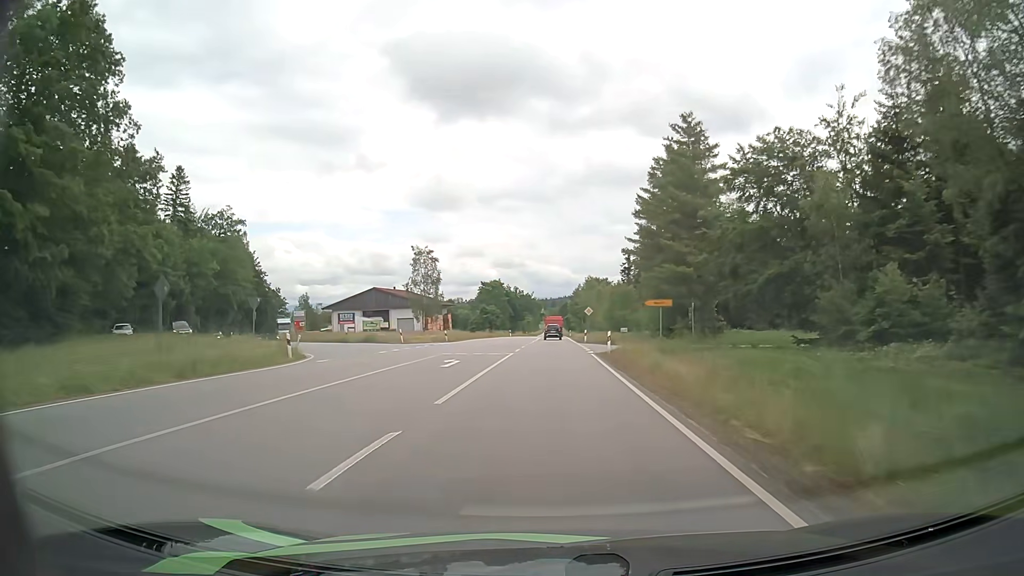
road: secondary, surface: asphalt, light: Day
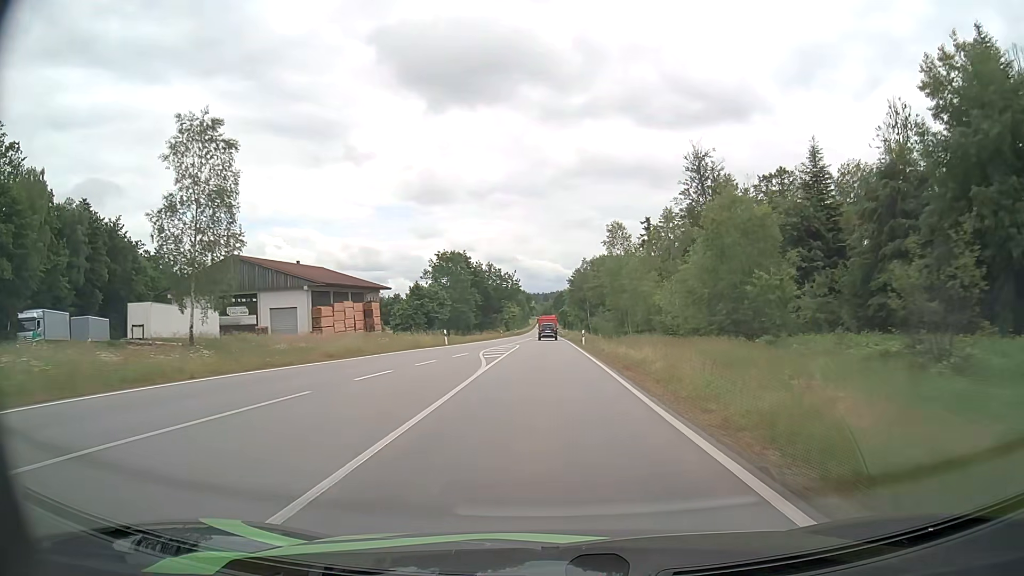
(+0.5, +60.2) m; +1°
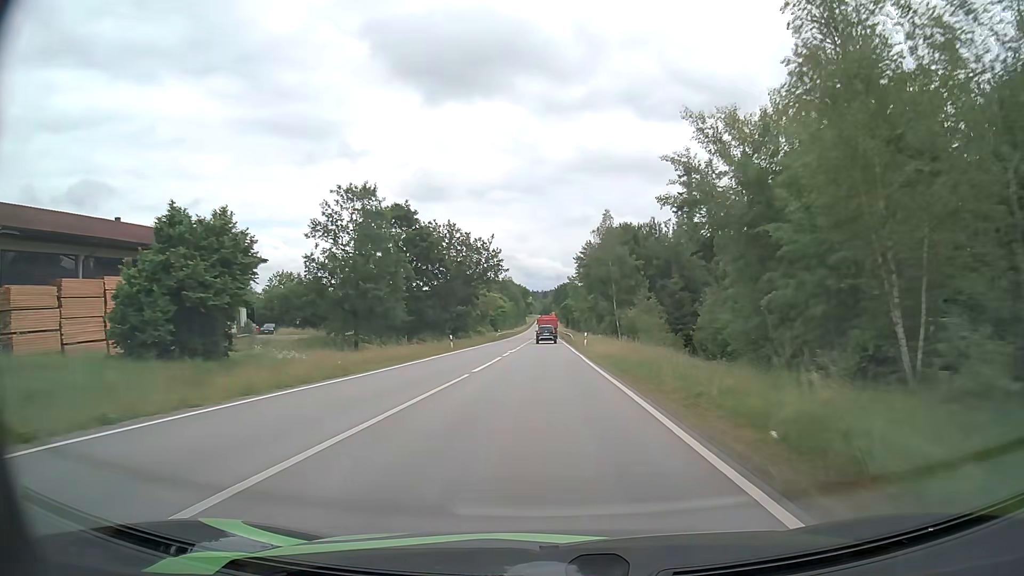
(0.0, +48.8) m; 0°
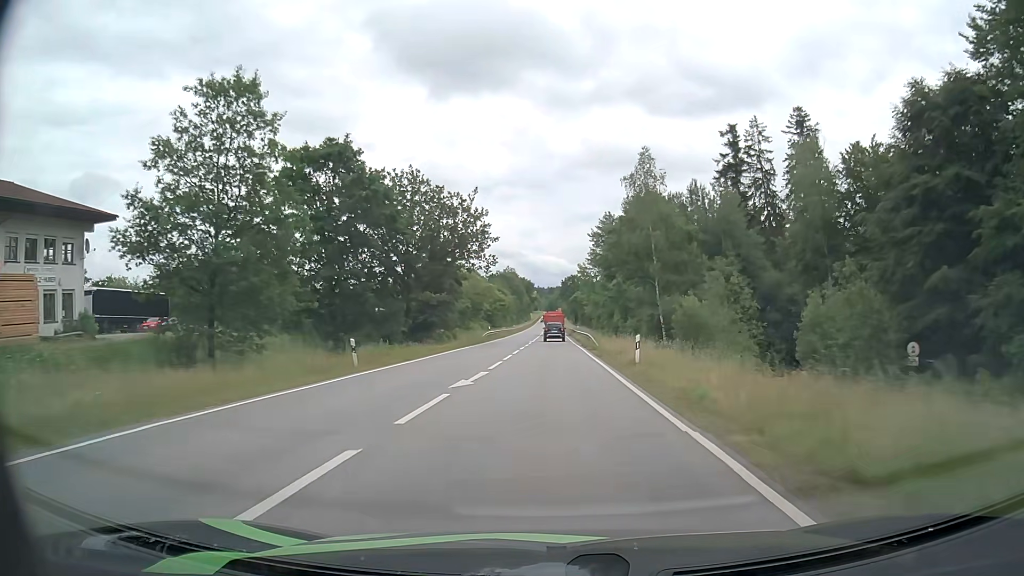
(-0.2, +24.6) m; -1°
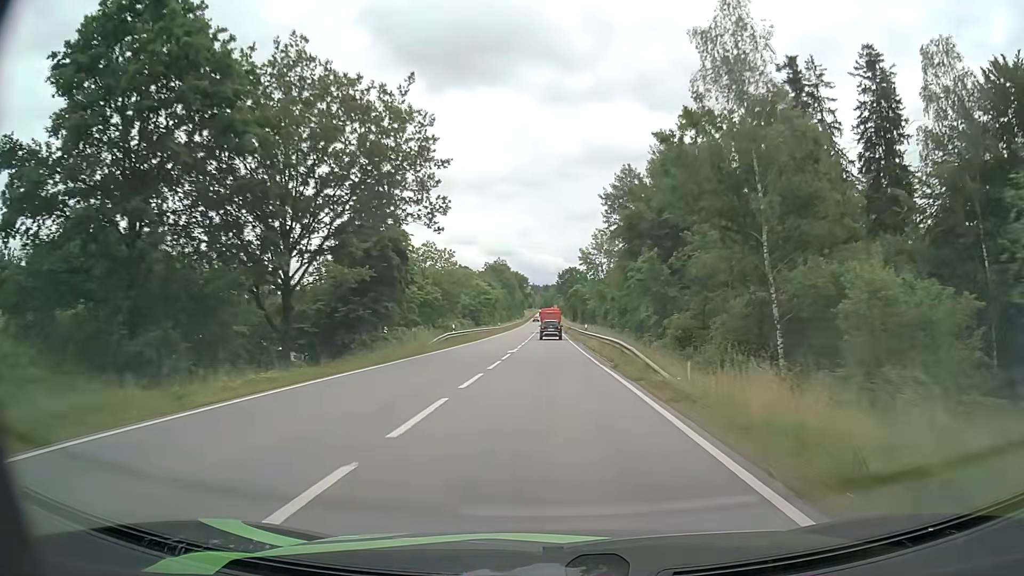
(+0.2, +24.8) m; +1°
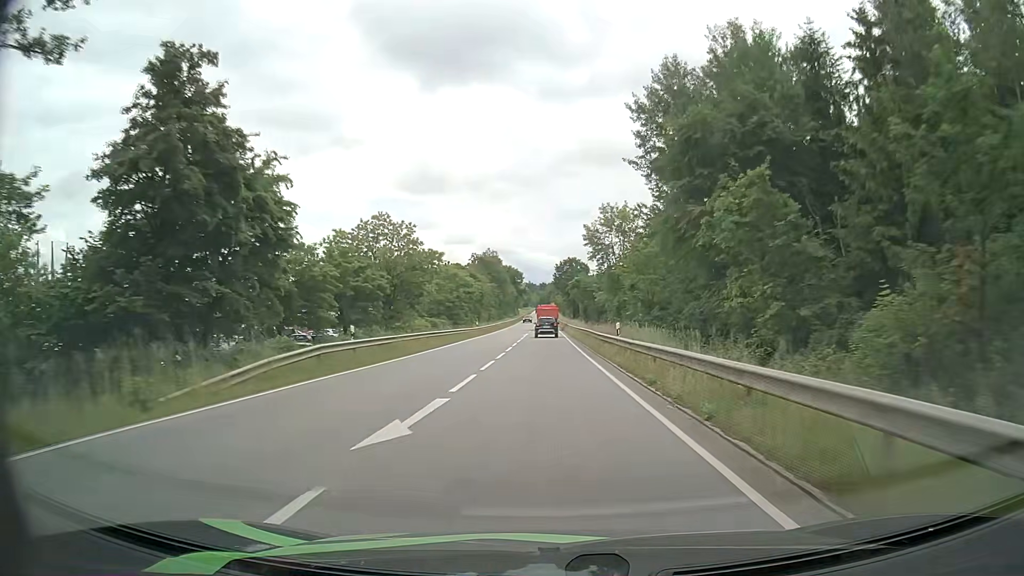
(+0.1, +25.0) m; 0°
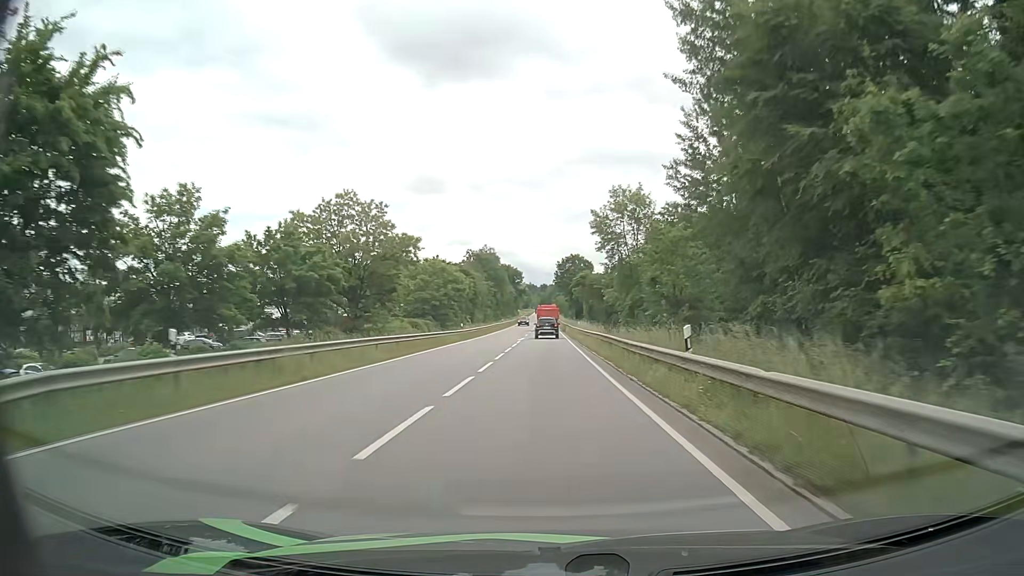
(+0.1, +12.5) m; 0°
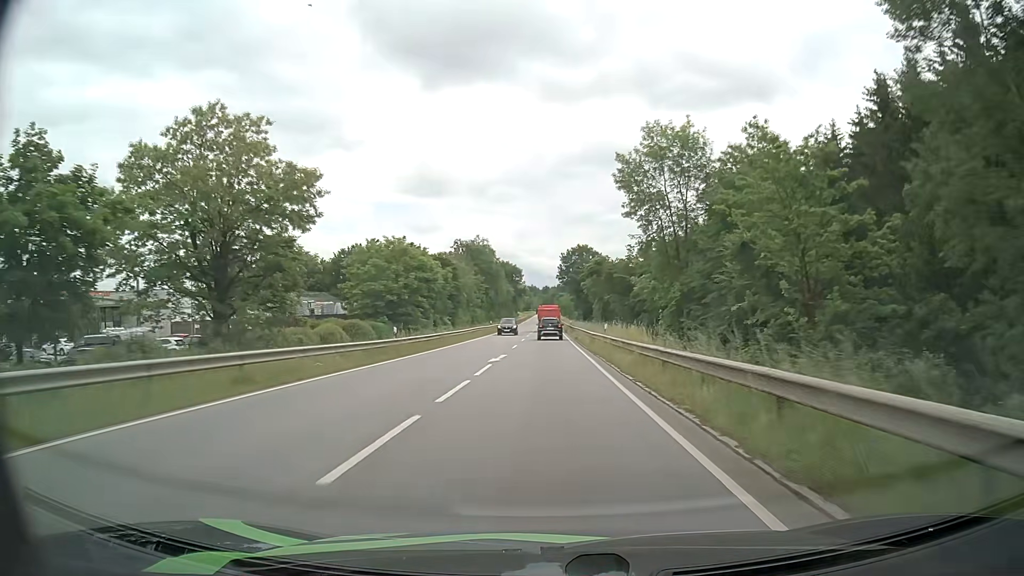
(-0.1, +25.0) m; 0°
(0, +10) (0, +20) (0, +30) (0, +40) (0, +50) (0, +60) (0, +70) (0, +80) (0, +90) (0, +100) m
